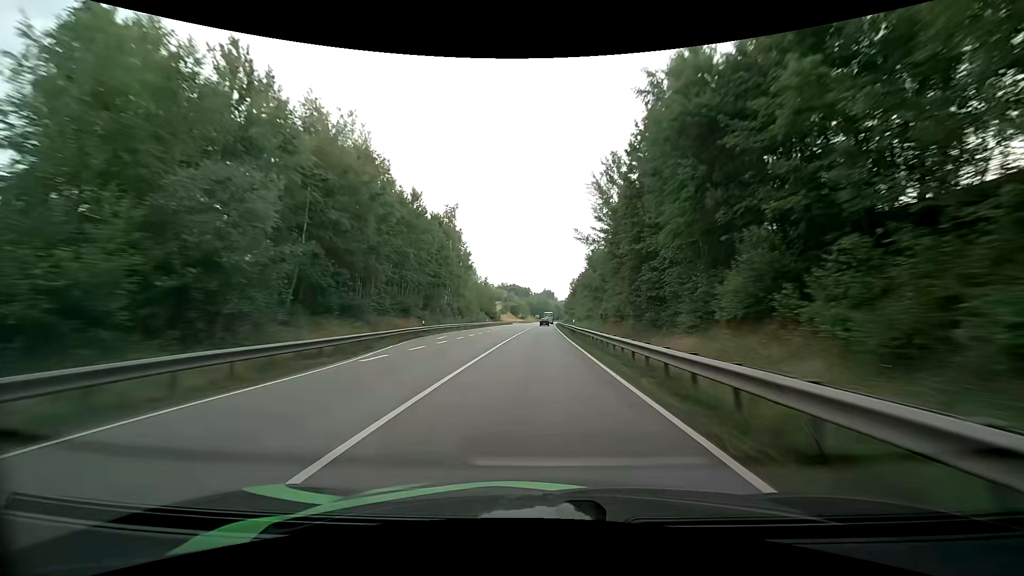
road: primary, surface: asphalt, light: Day
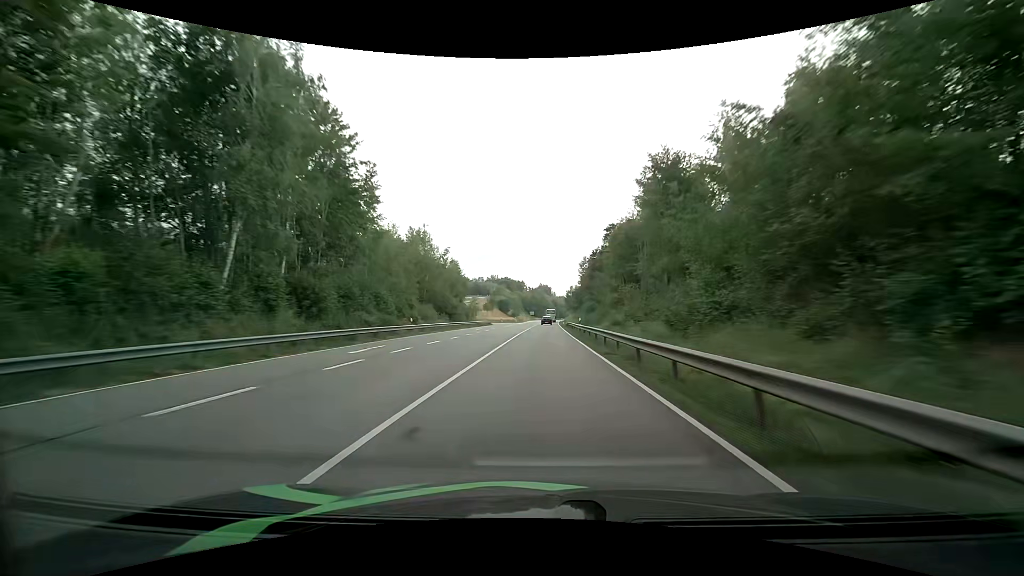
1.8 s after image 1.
(+0.6, +51.0) m; +1°
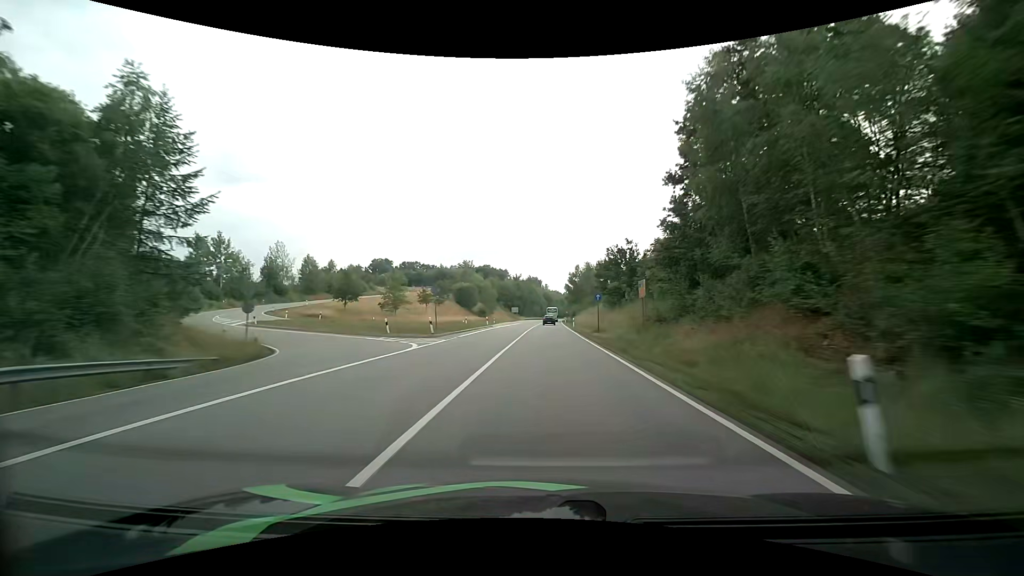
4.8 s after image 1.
(+0.6, +80.8) m; +1°
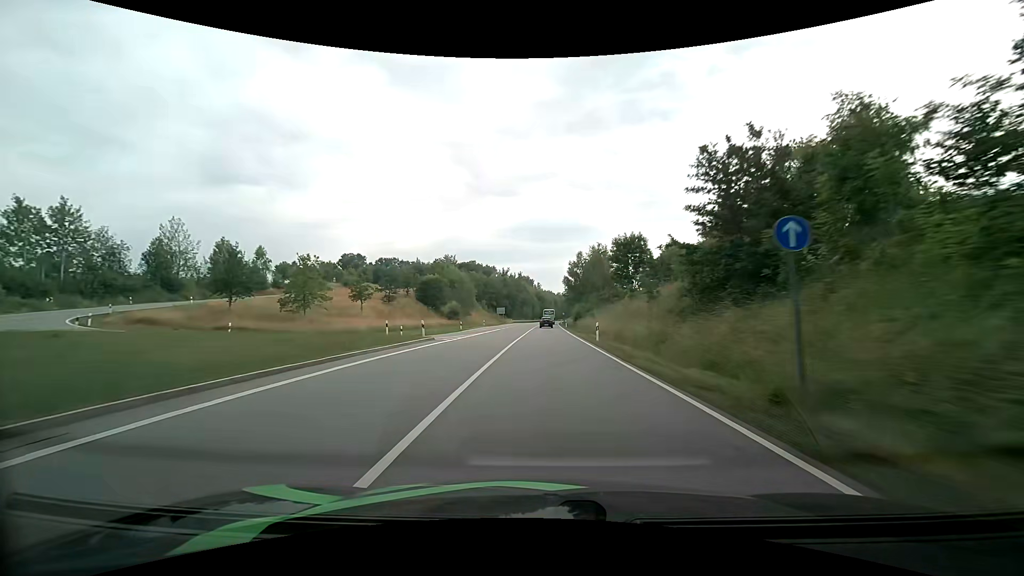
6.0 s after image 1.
(+0.2, +30.2) m; +1°
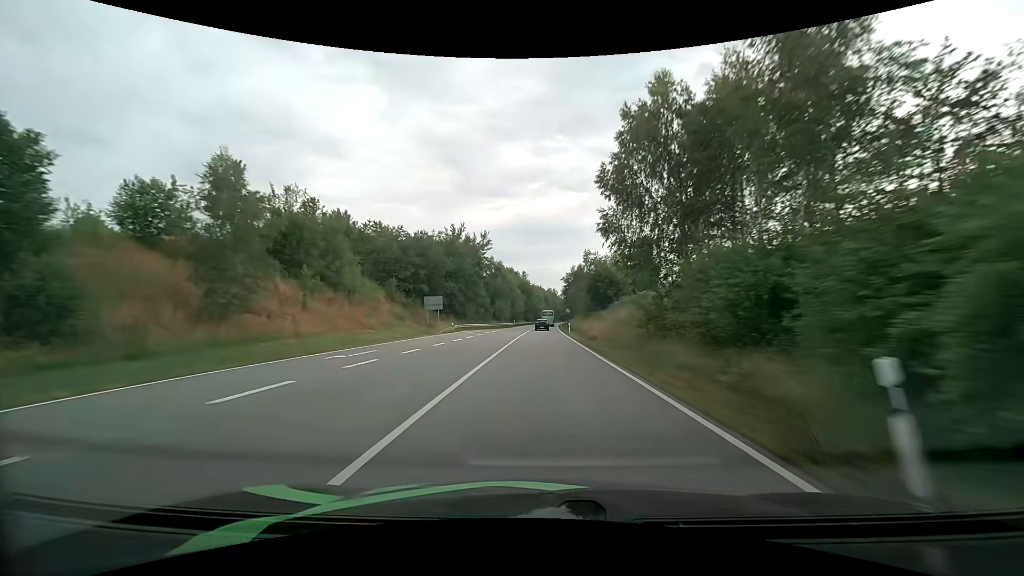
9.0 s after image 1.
(+0.8, +74.4) m; +1°
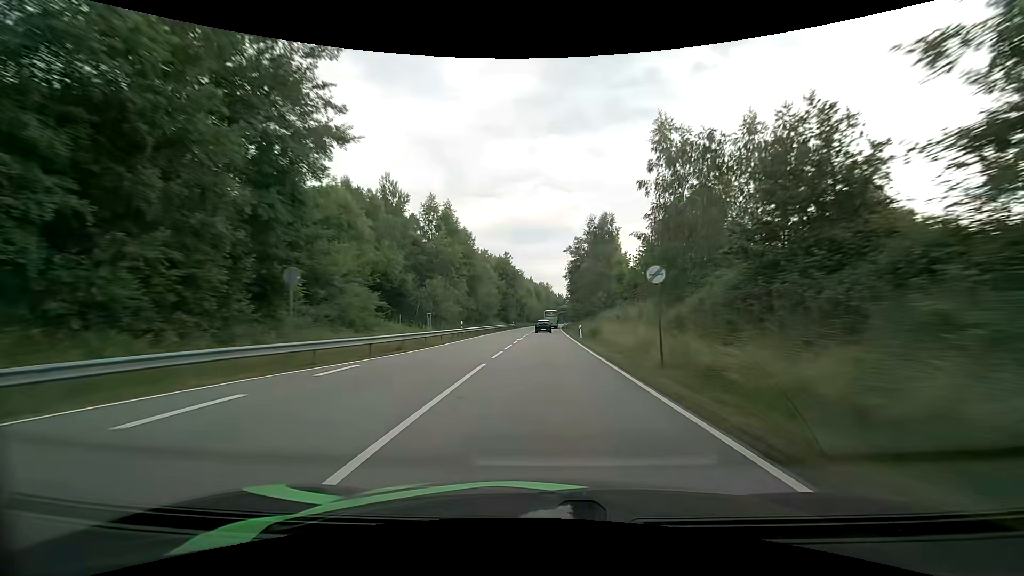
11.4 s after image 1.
(+0.5, +62.0) m; +1°
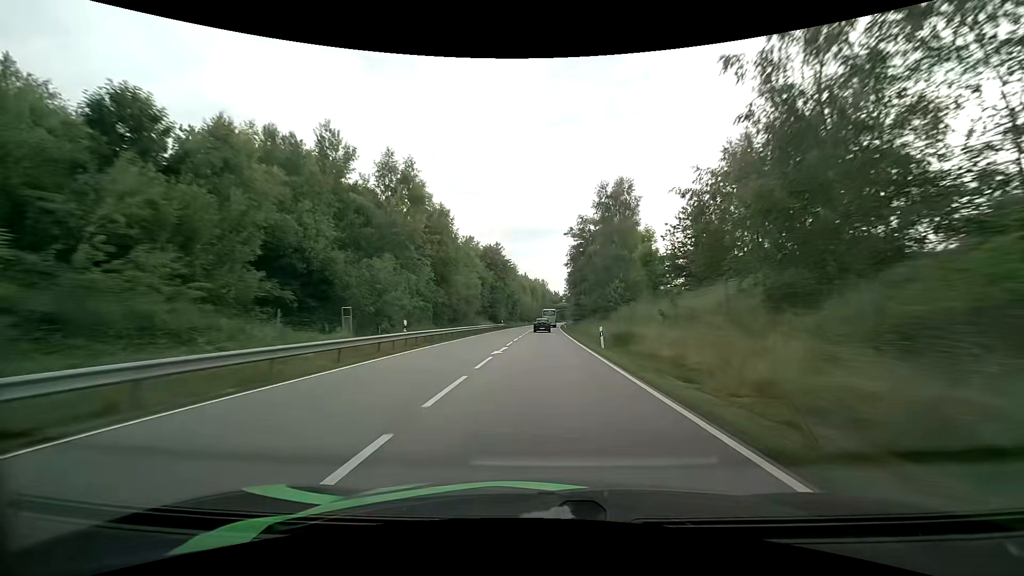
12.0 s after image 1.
(+0.1, +16.0) m; +1°
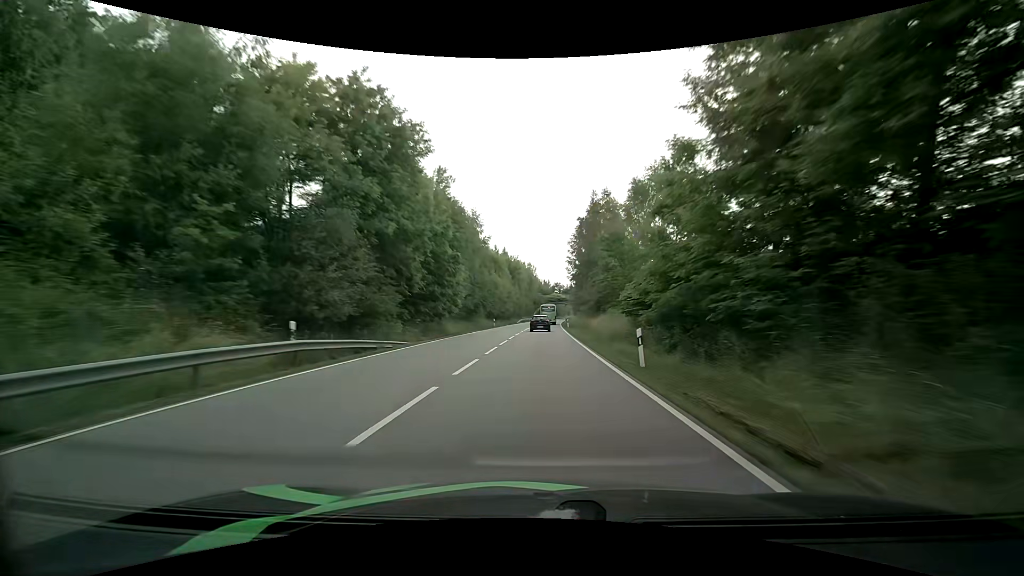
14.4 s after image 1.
(+0.7, +62.3) m; +1°
(0, +10) (0, +20) (0, +30) (0, +40) (+1, +50) (+1, +60) (+1, +70) (+1, +80) (+2, +90) (+2, +100) m
